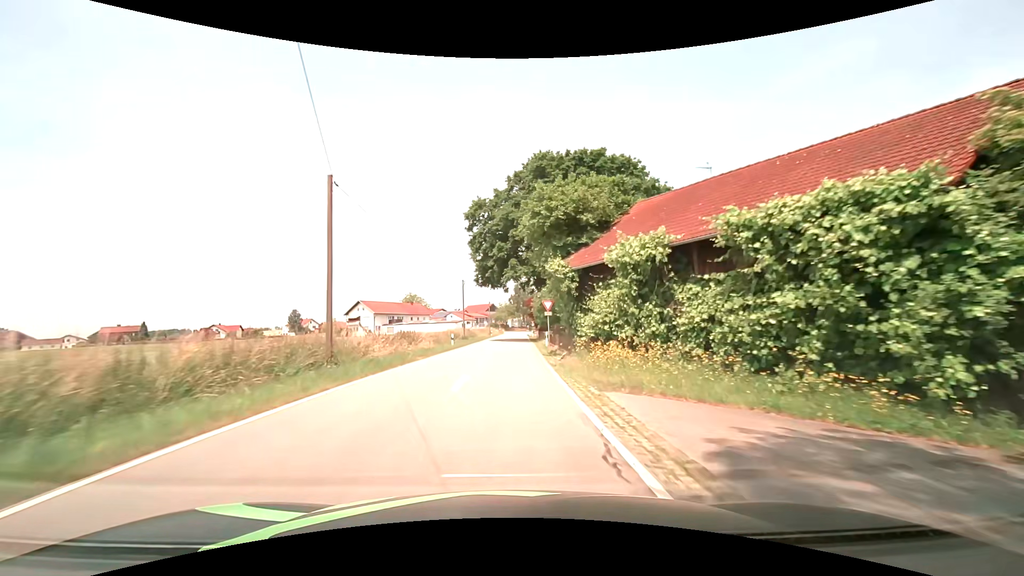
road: tertiary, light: Day
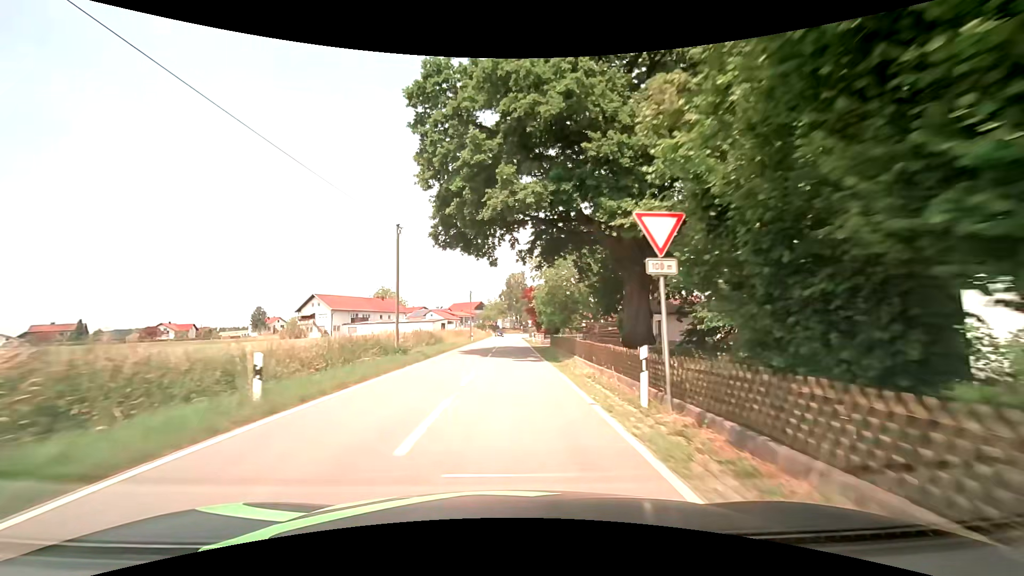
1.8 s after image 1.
(+0.2, +27.4) m; +1°
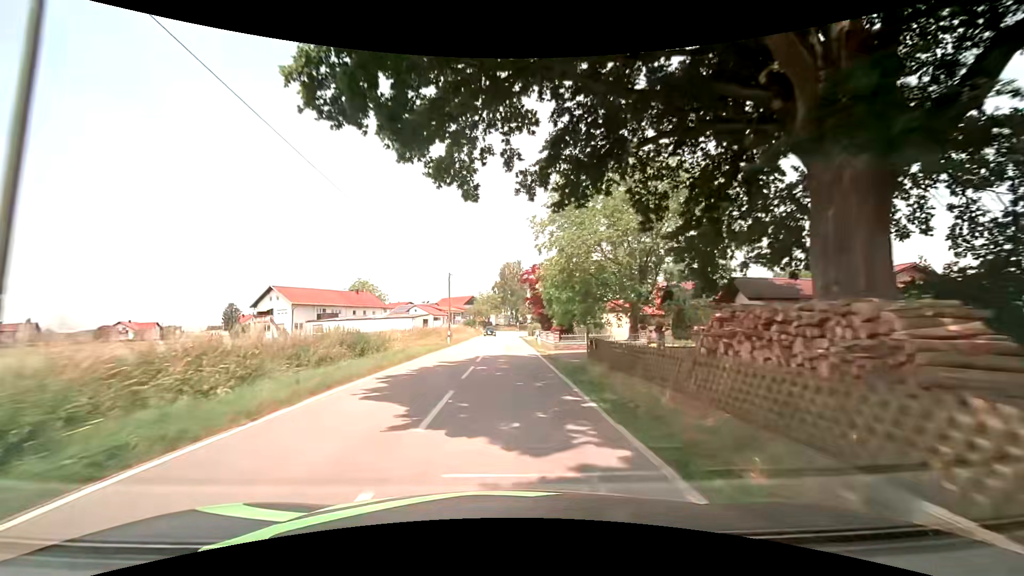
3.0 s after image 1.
(+0.1, +18.0) m; +1°
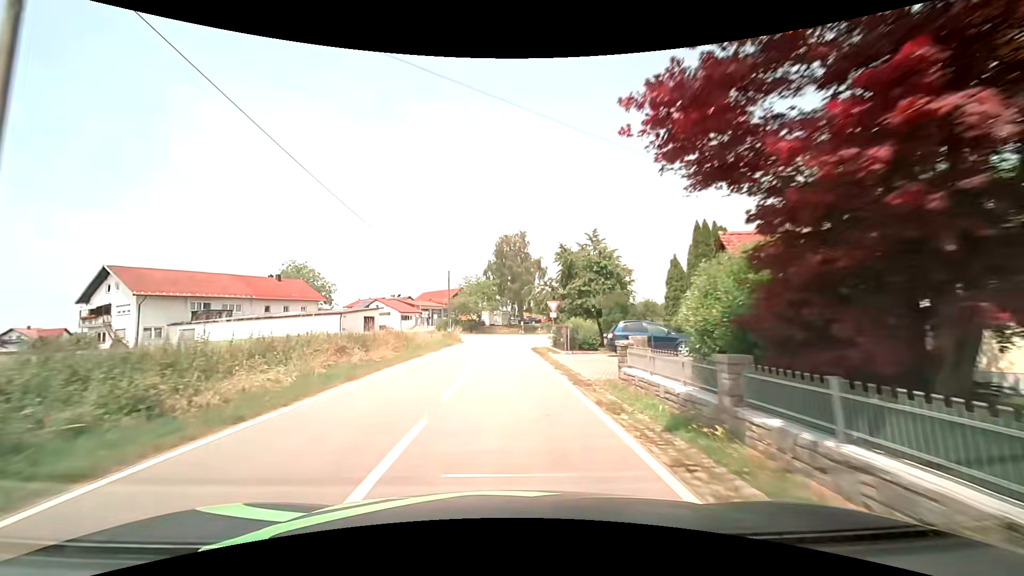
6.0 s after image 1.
(0.0, +40.4) m; 0°
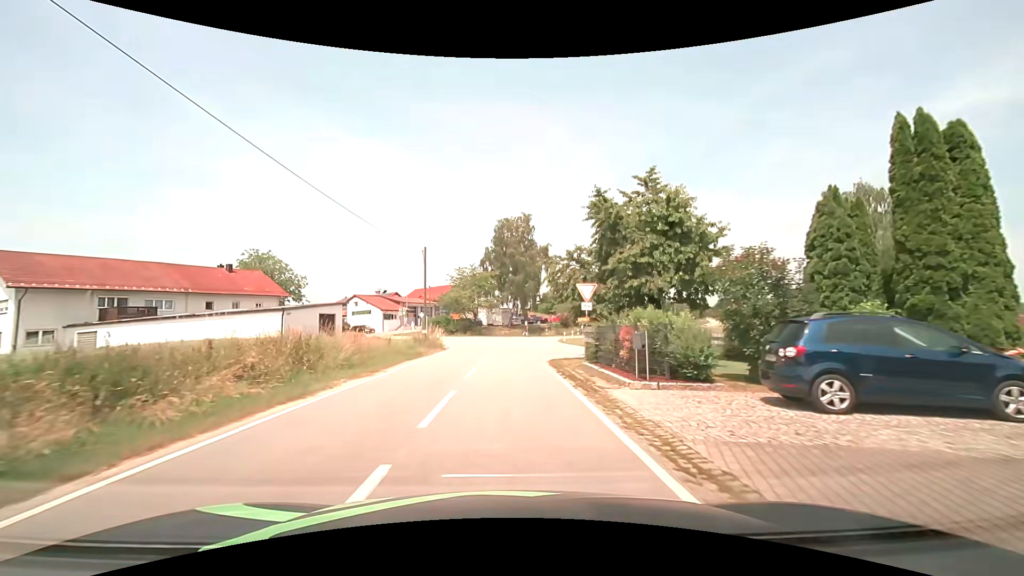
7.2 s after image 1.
(0.0, +14.2) m; 0°
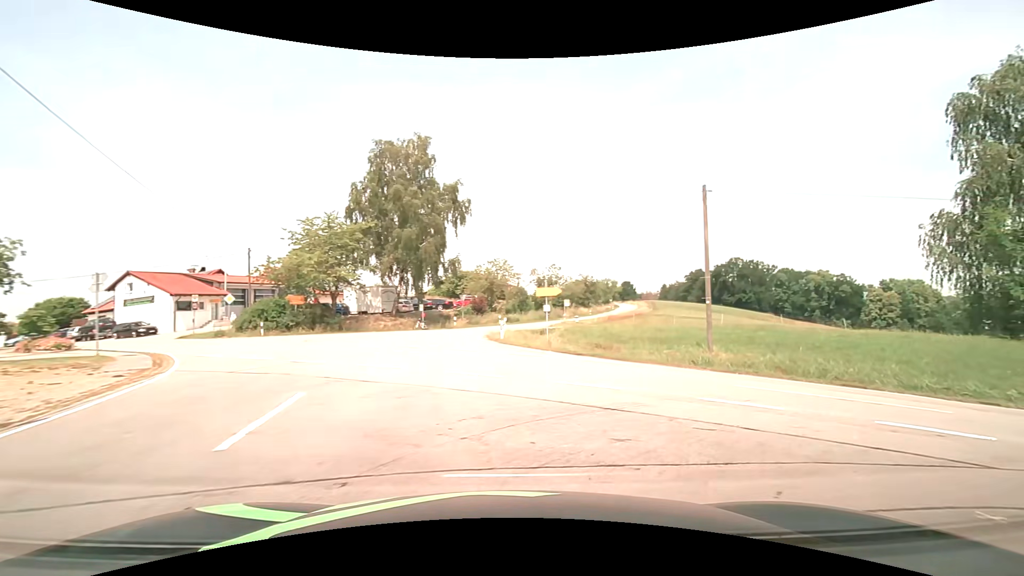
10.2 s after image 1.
(+0.5, +26.9) m; +11°
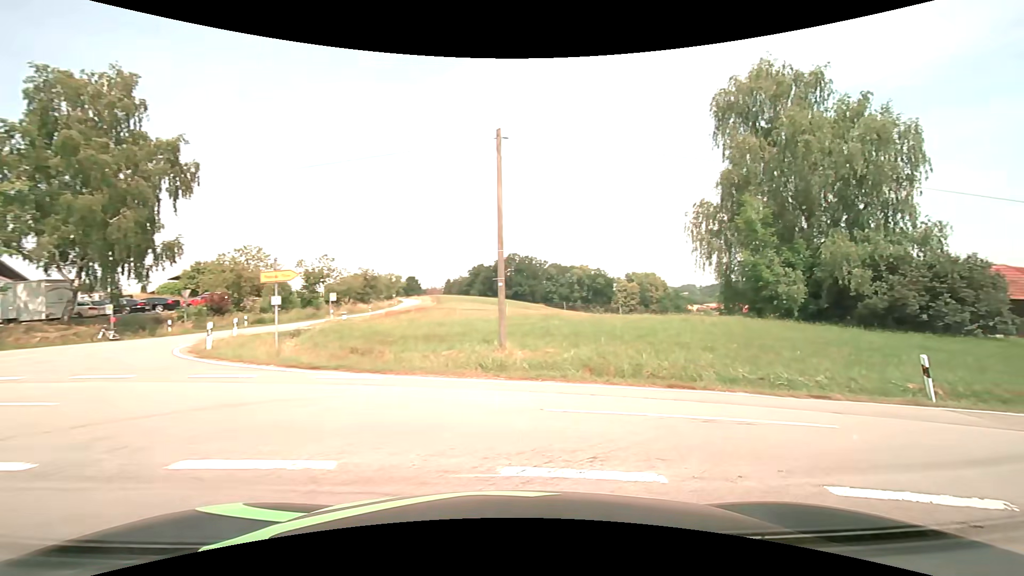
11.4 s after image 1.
(+1.1, +5.7) m; +26°
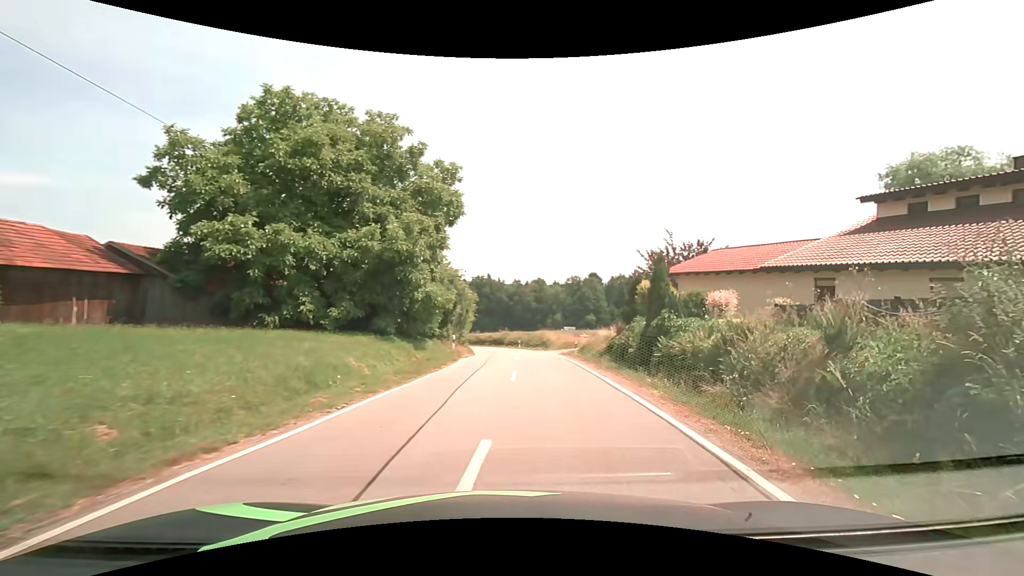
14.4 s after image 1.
(+9.0, +9.0) m; +82°
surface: asphalt
(+1, +10) (+2, +20) (+2, +30) (+2, +40) (+2, +50) (+1, +60) (-1, +70) (-4, +79) (-7, +88) (-12, +97) m
